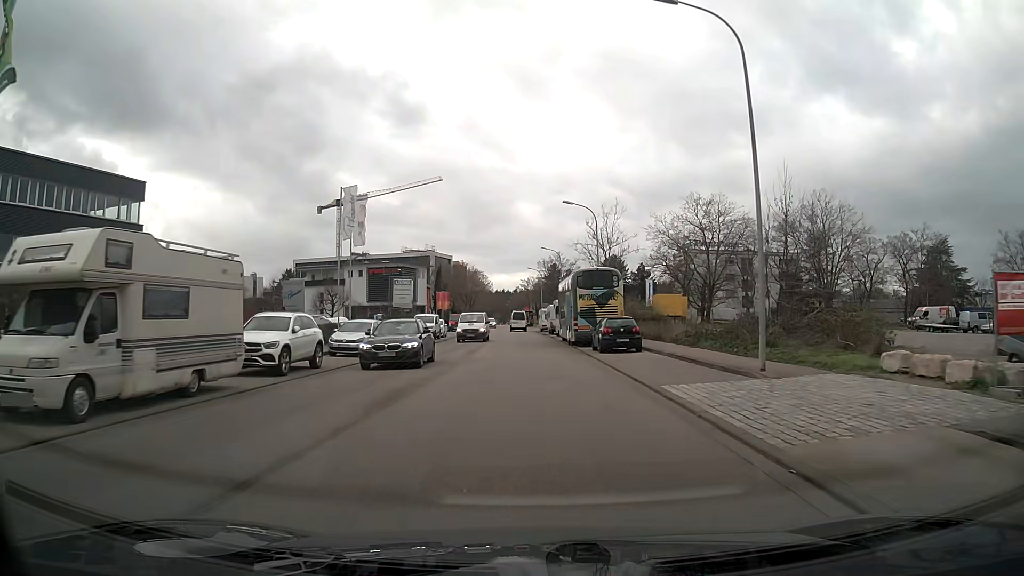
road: tertiary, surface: asphalt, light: Day
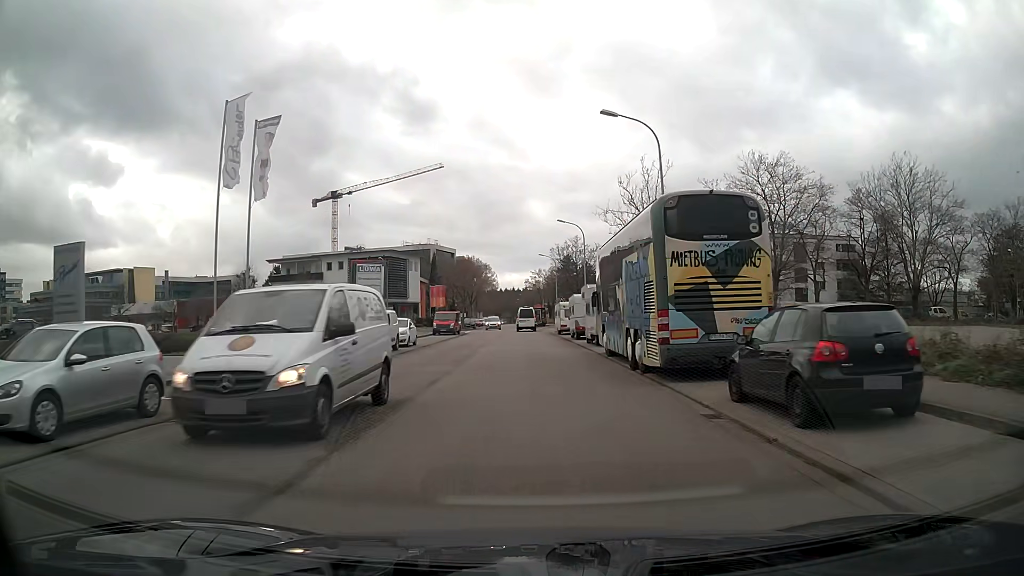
(-0.2, +20.0) m; -1°
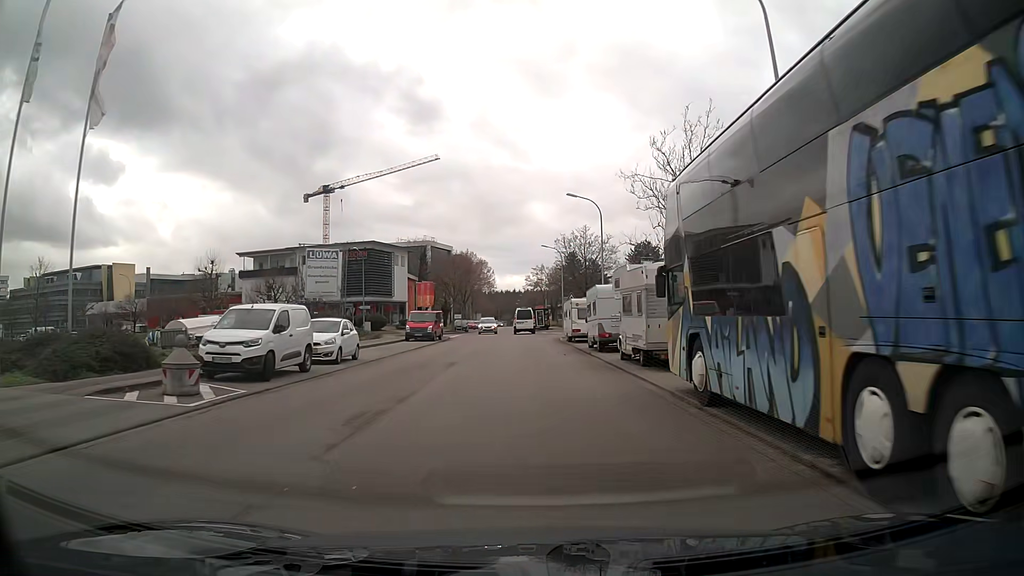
(+0.1, +12.8) m; +1°
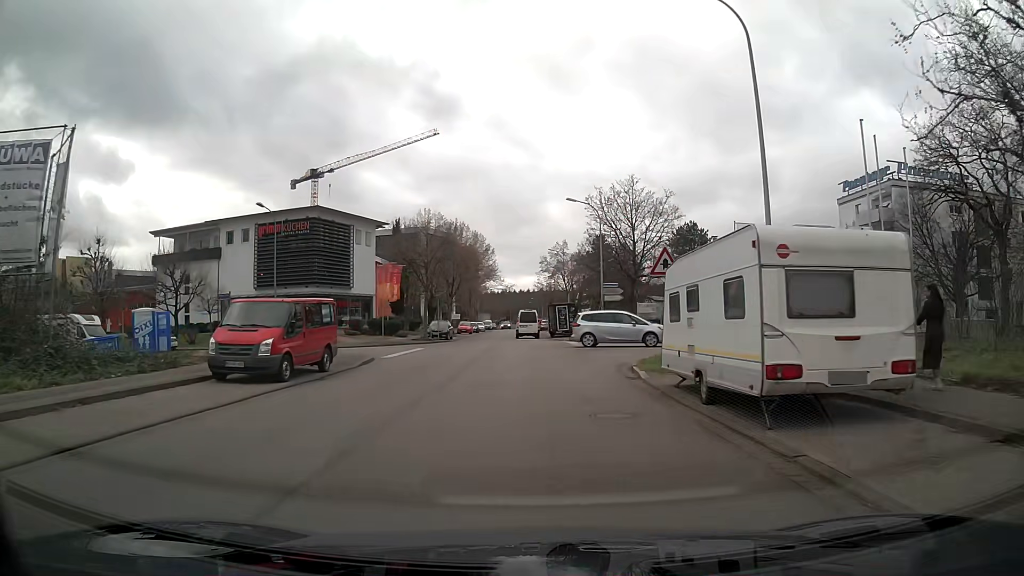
(-0.8, +28.9) m; -3°
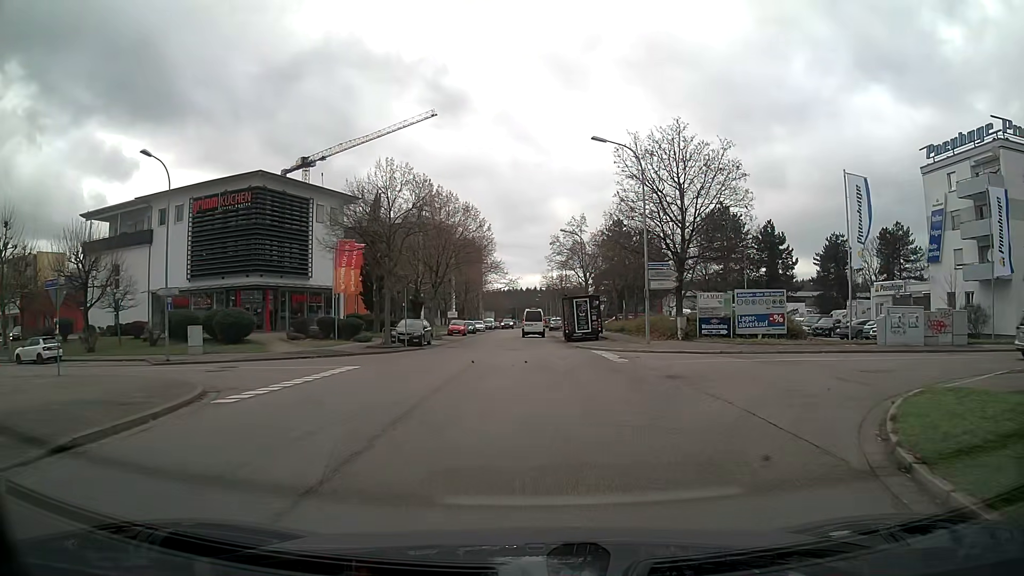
(0.0, +15.0) m; 0°
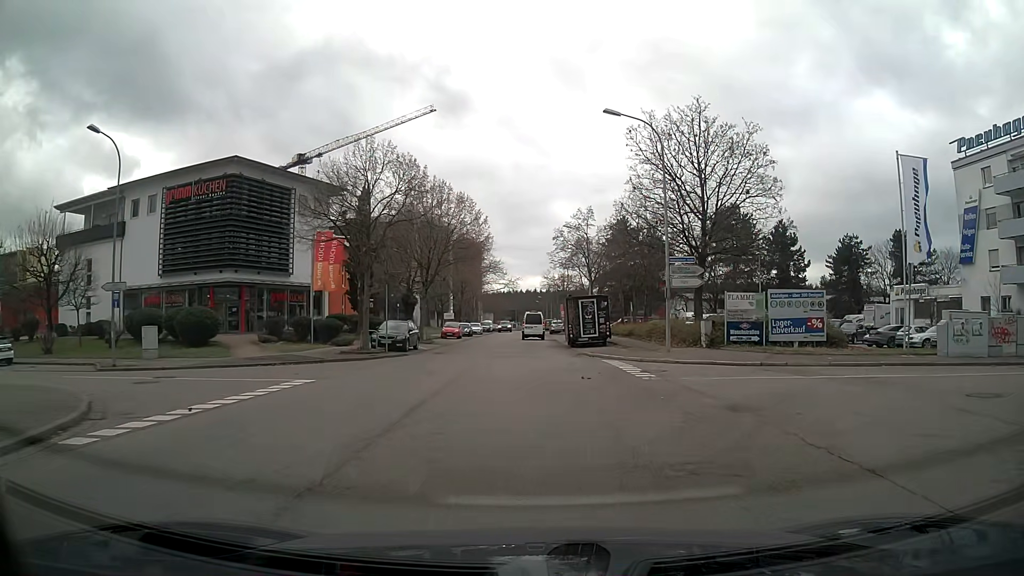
(0.0, +4.5) m; 0°
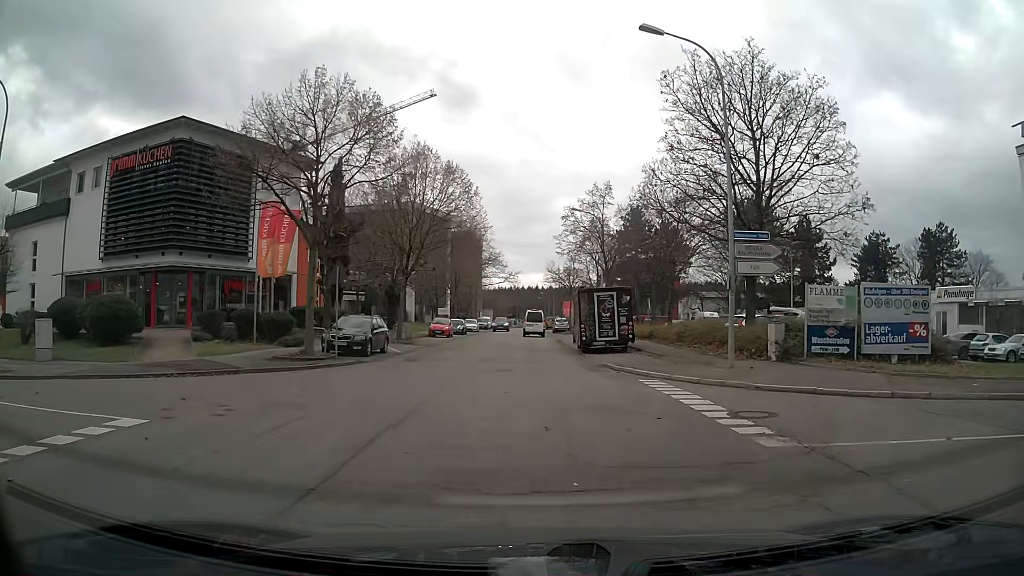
(-0.1, +7.7) m; -3°
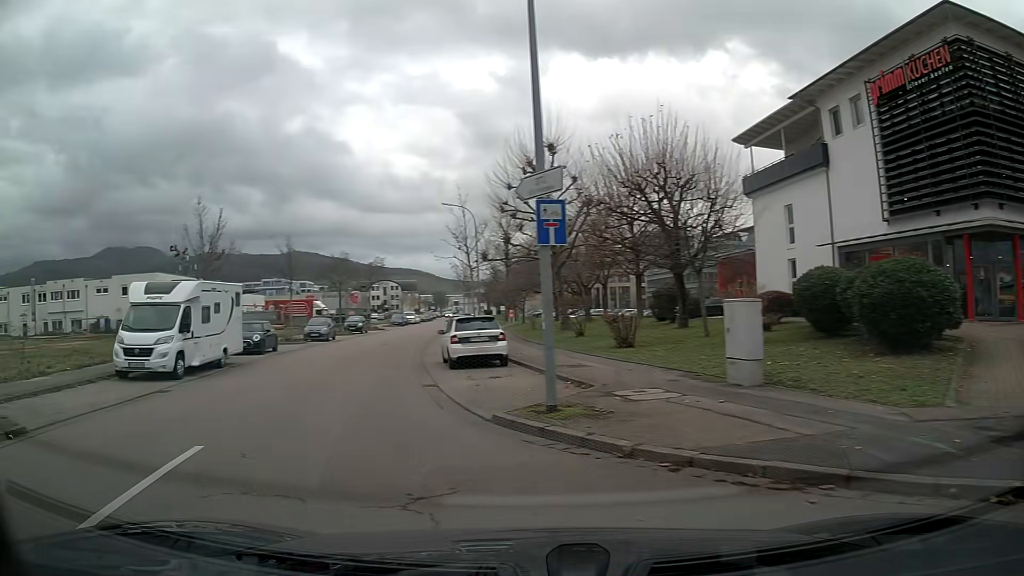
(-6.9, +11.2) m; -70°
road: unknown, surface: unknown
(-1, +10) (-3, +20) (-4, +30) (-5, +40) (-5, +50) (-5, +60) (-5, +70) (-5, +80) (-6, +90) (-6, +100) m
